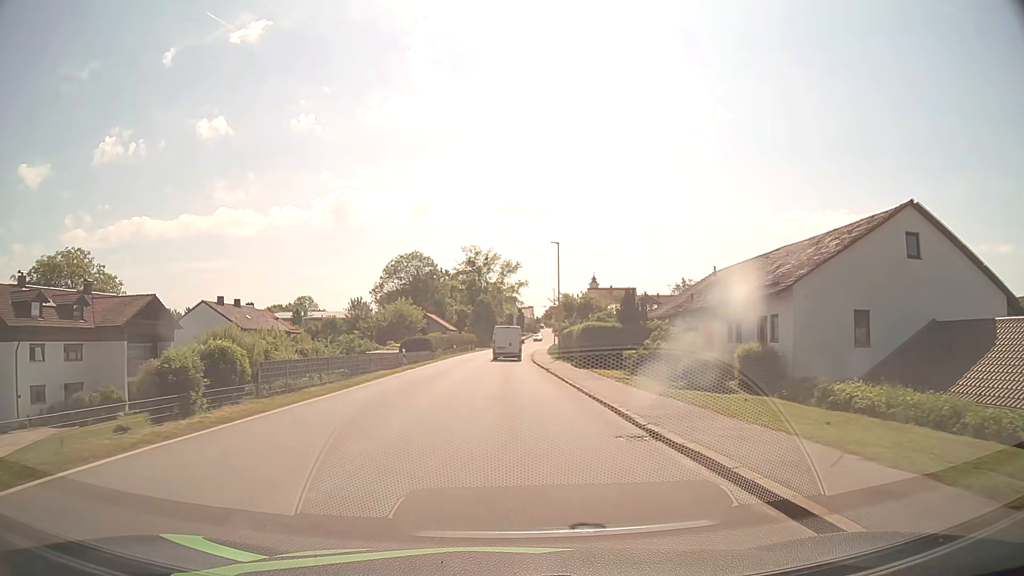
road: secondary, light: Day
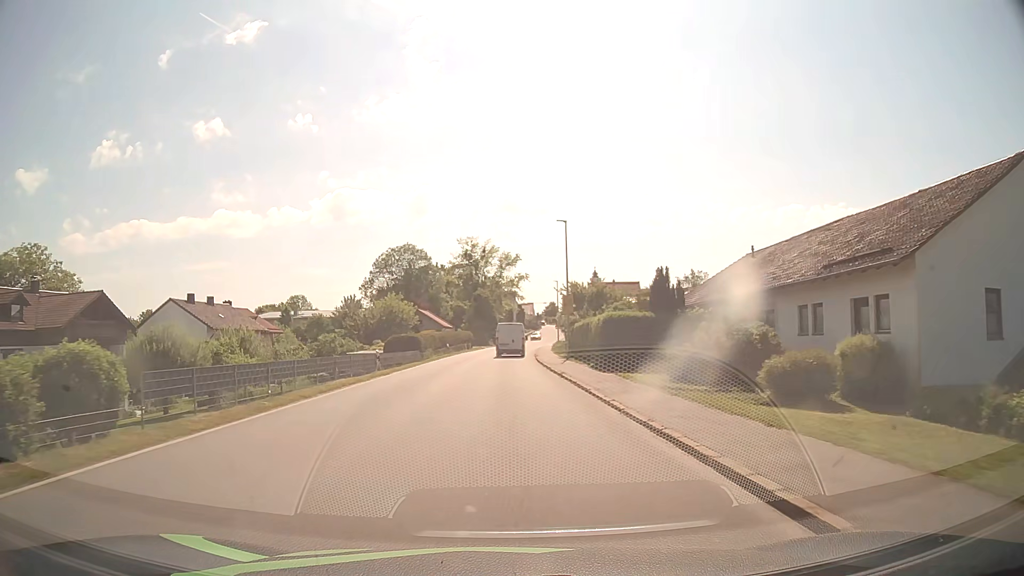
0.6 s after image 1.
(0.0, +7.5) m; 0°
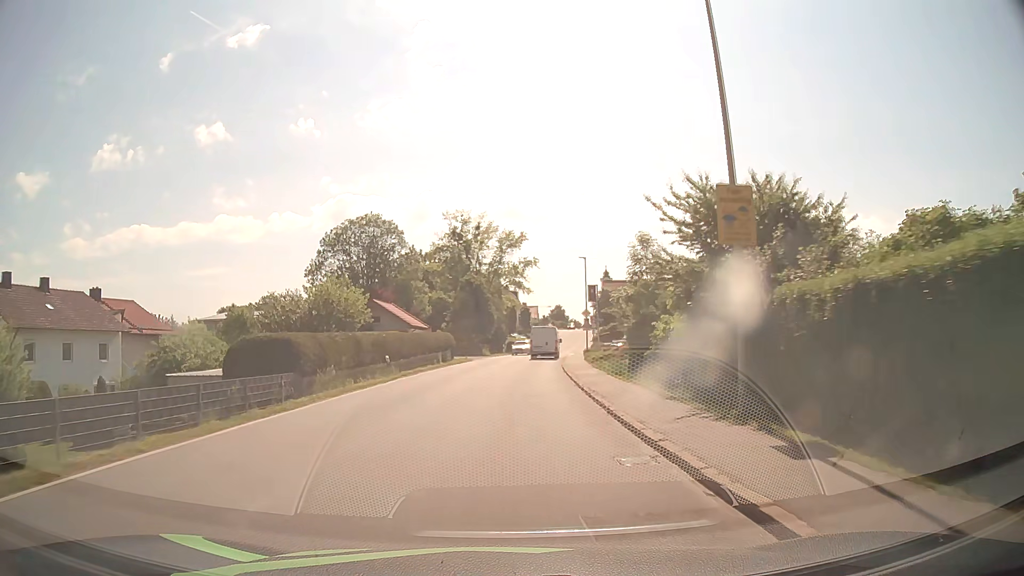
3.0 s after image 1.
(-0.1, +30.1) m; 0°
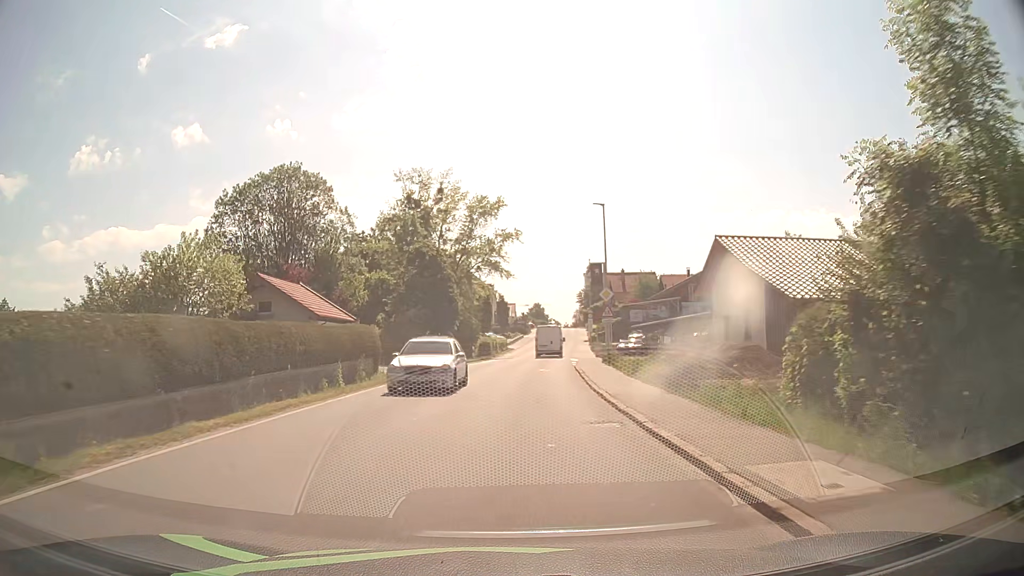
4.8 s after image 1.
(+0.3, +22.6) m; +2°
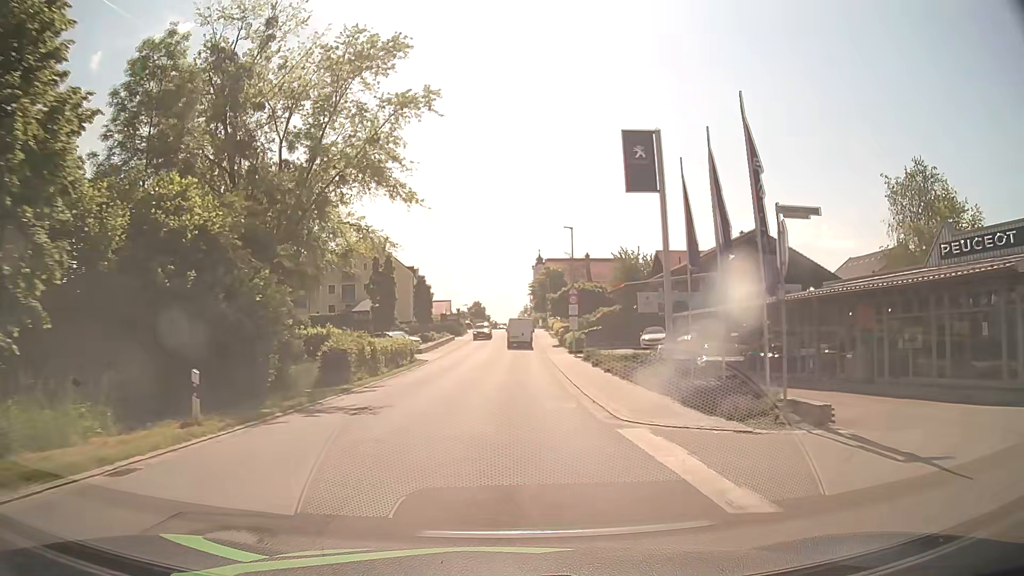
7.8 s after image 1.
(+1.8, +37.7) m; +5°
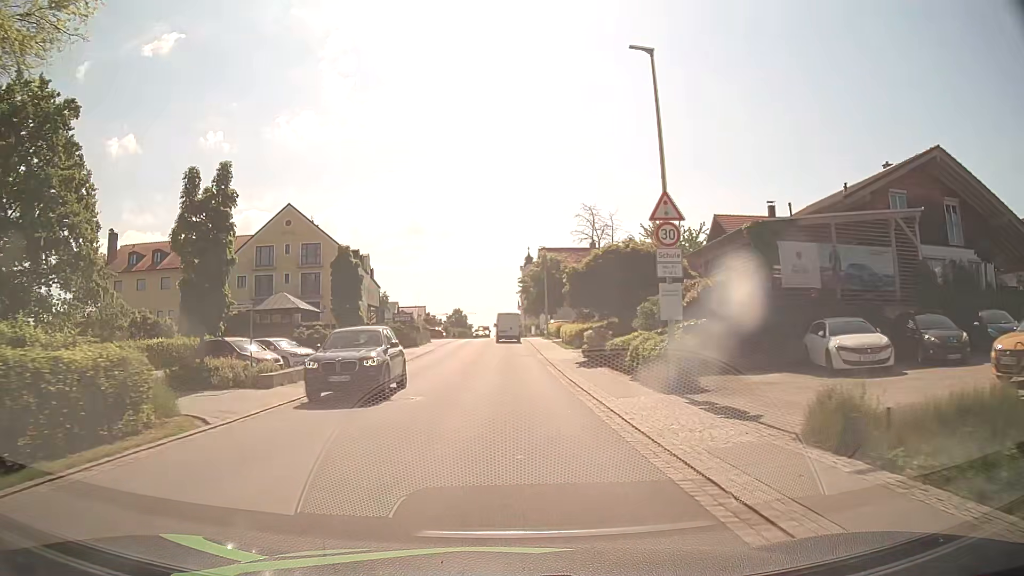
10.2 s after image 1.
(+0.5, +28.8) m; +2°
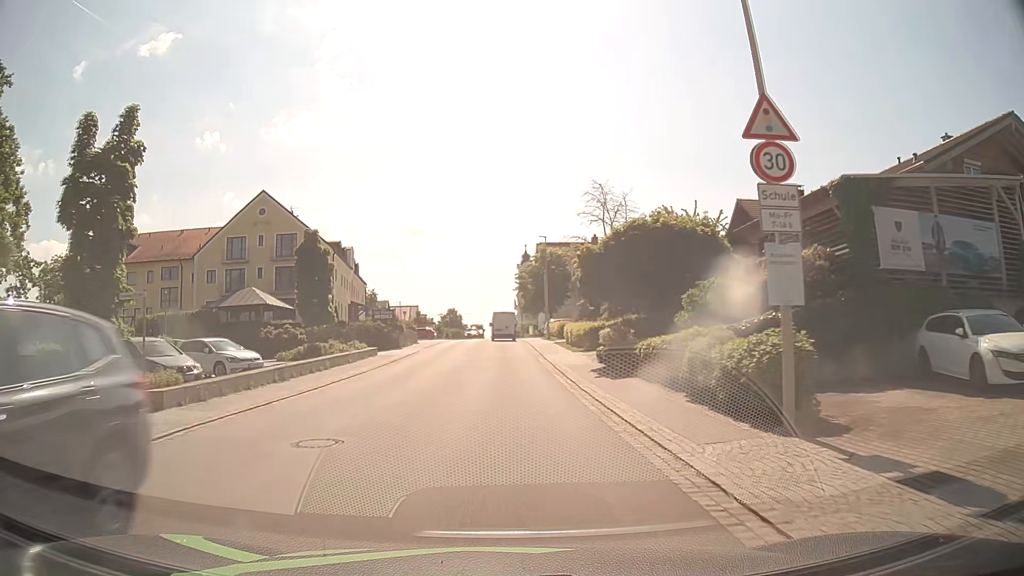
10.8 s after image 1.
(0.0, +6.5) m; +1°
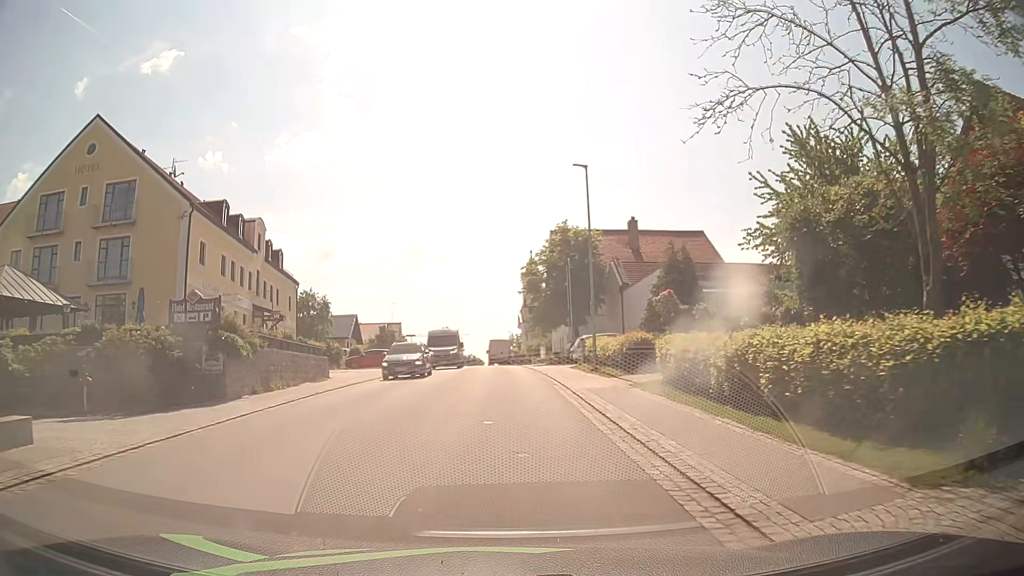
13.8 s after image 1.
(-0.3, +28.2) m; -1°
(0, +10) (0, +20) (0, +30) (0, +40) (0, +50) (0, +60) (0, +70) (-1, +80) (-1, +90) (-1, +100) m
